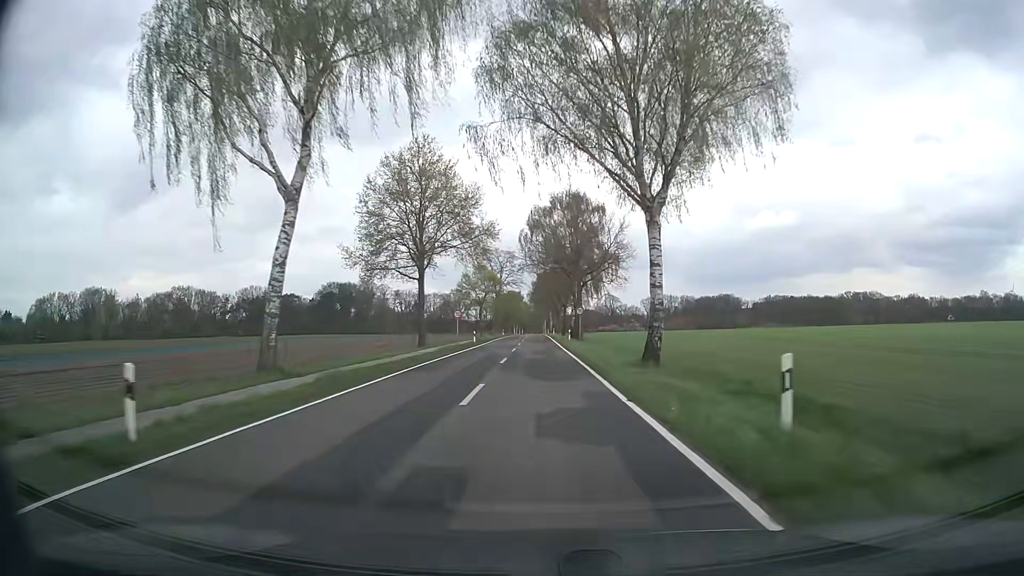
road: secondary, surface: asphalt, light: Day
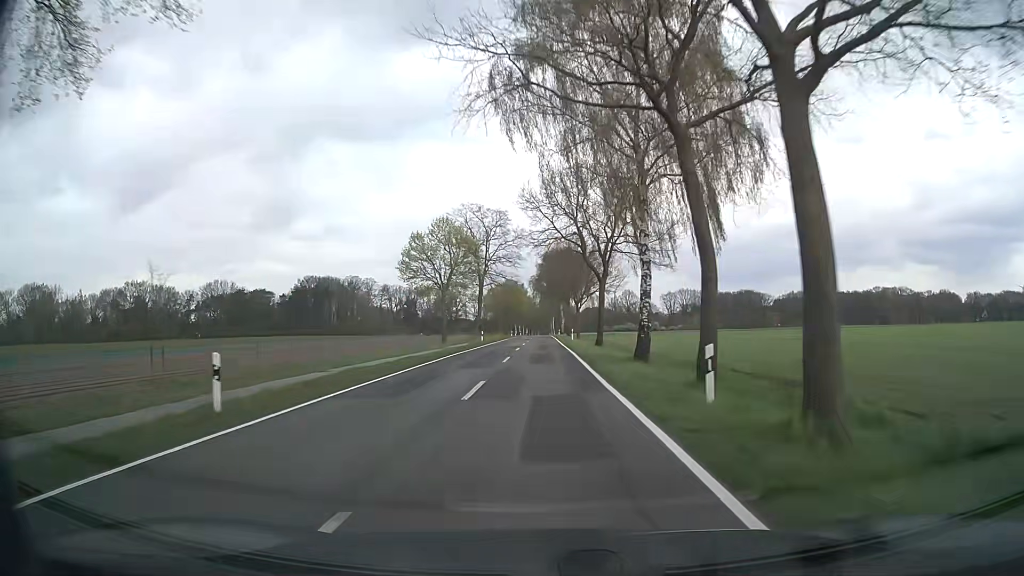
(-0.2, +47.3) m; -1°
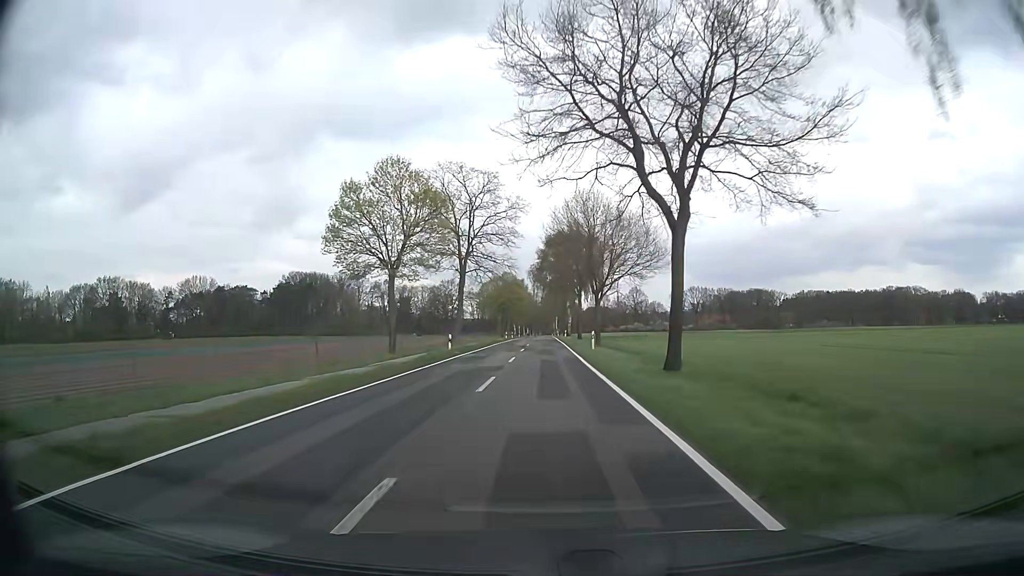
(0.0, +22.4) m; 0°
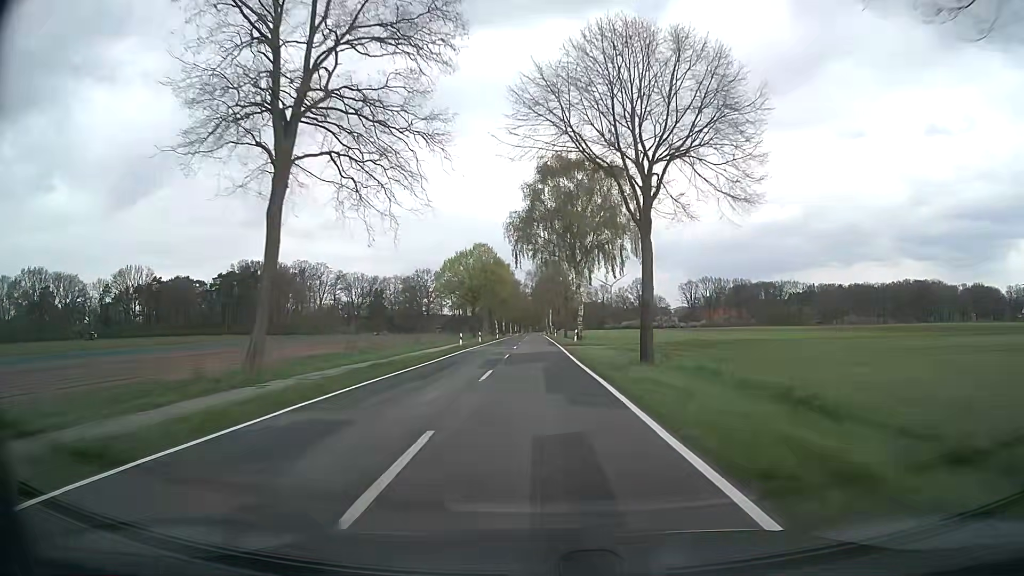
(0.0, +45.3) m; +1°
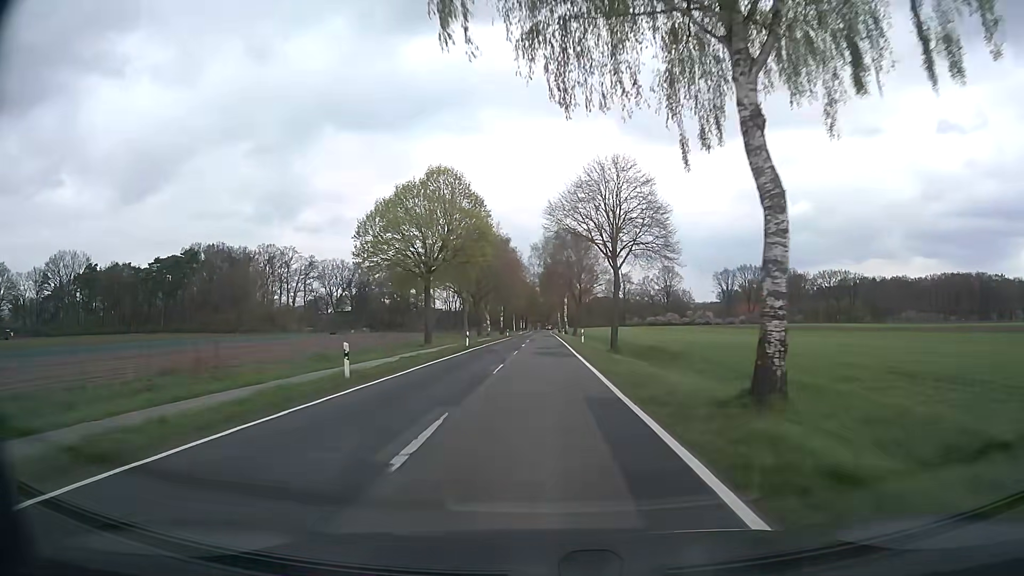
(-0.3, +46.1) m; -1°
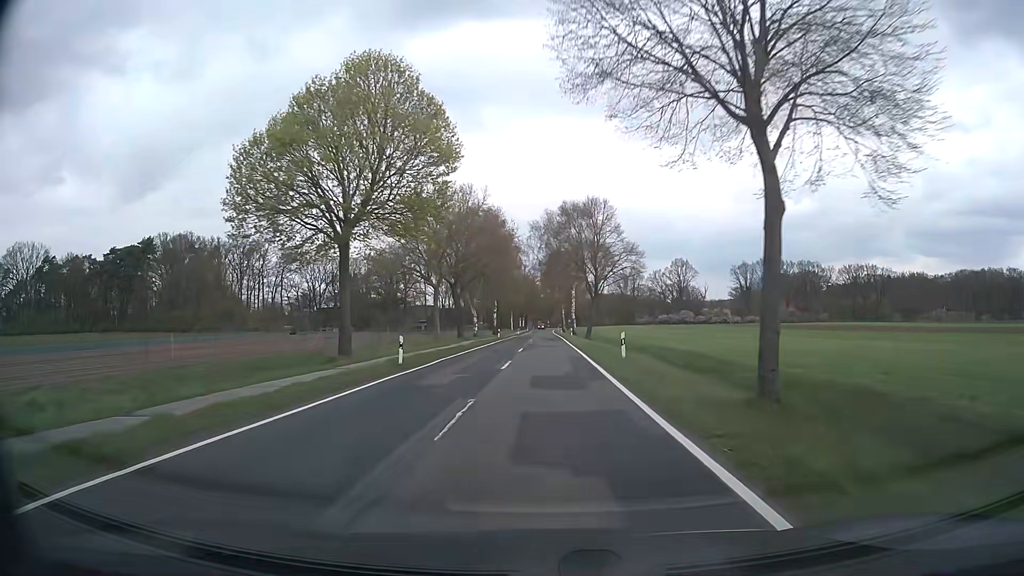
(0.0, +22.6) m; 0°
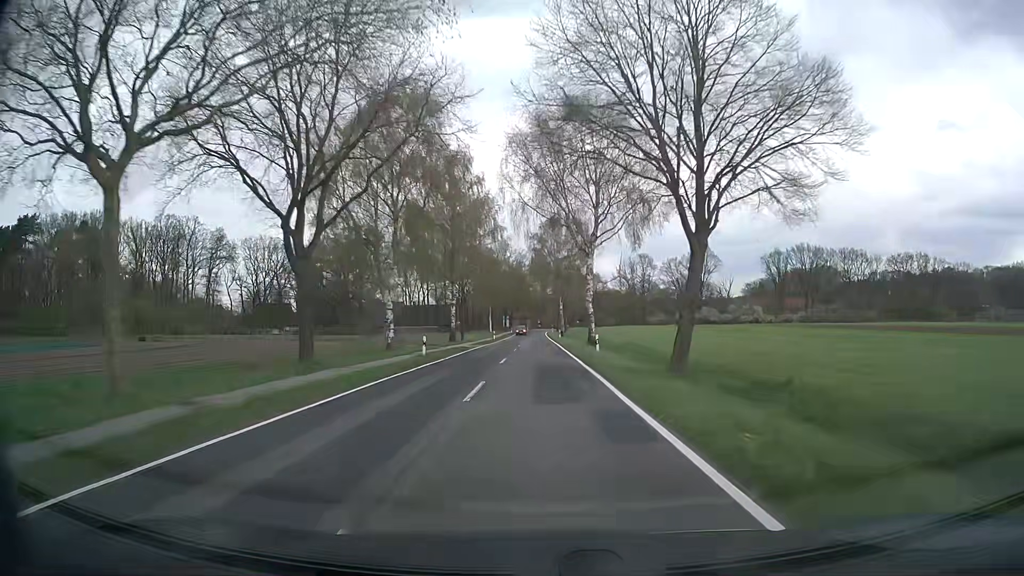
(+0.1, +43.3) m; +1°
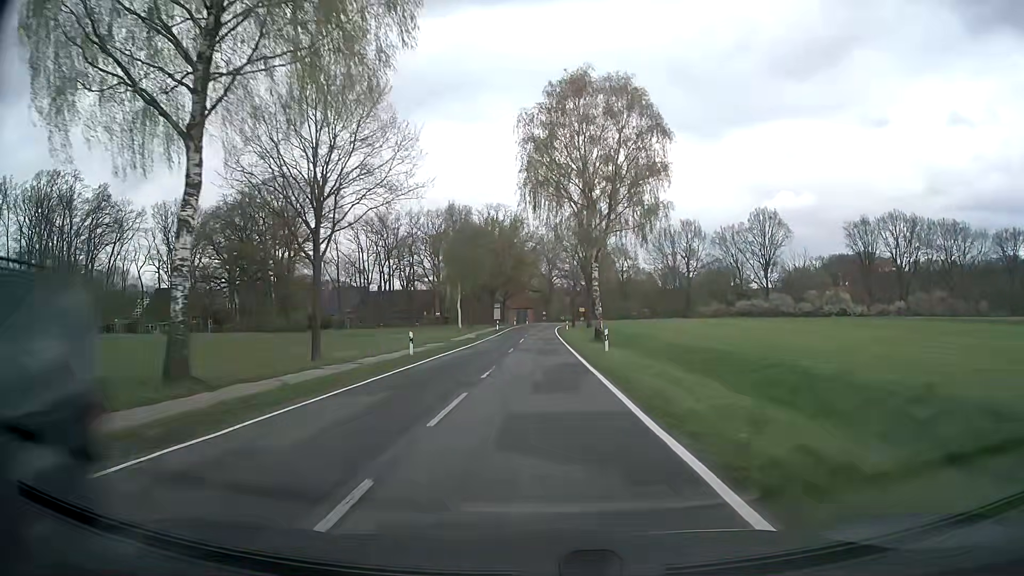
(-0.3, +54.0) m; -1°
(0, +10) (0, +20) (0, +30) (0, +40) (0, +50) (0, +60) (0, +70) (0, +80) (+1, +90) (+2, +100) m
